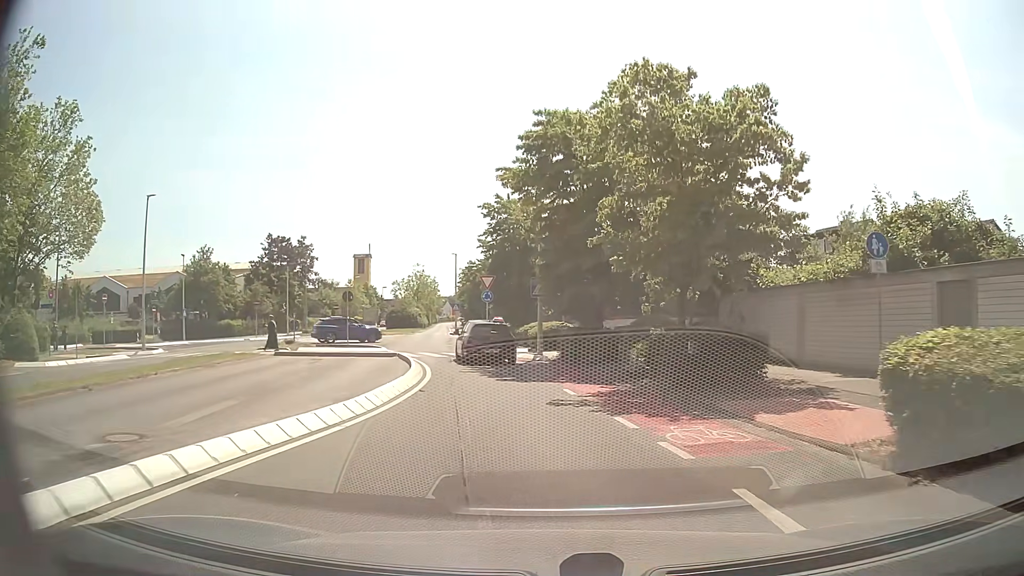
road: secondary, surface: asphalt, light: Day
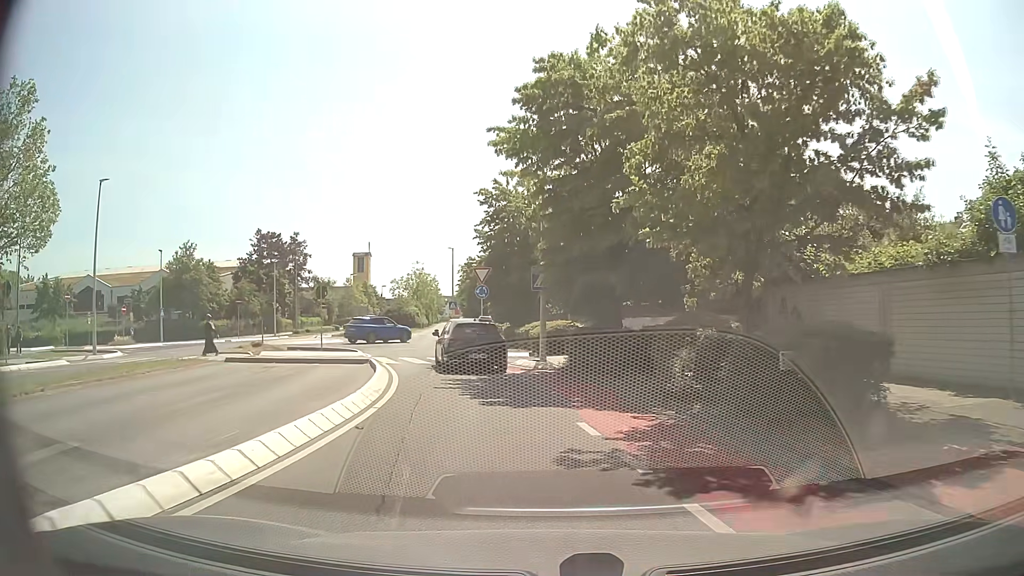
(0.0, +4.6) m; -1°
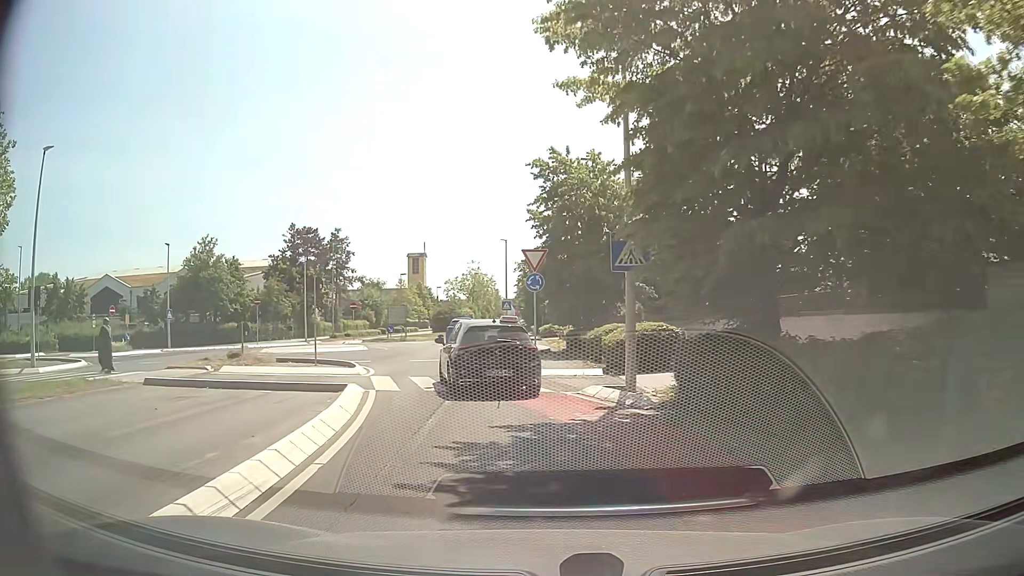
(-0.3, +8.2) m; -5°
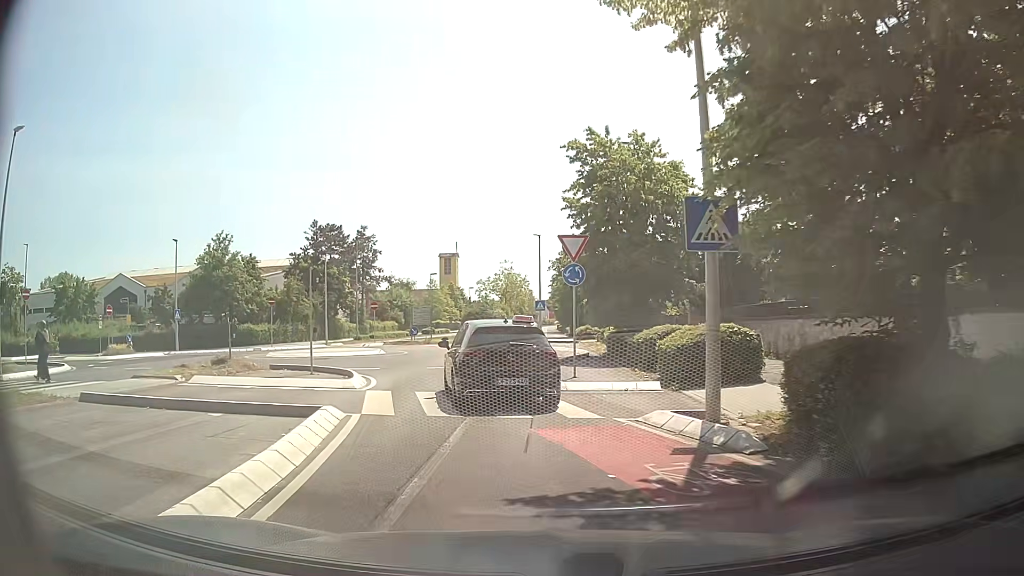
(-0.1, +3.7) m; -2°
